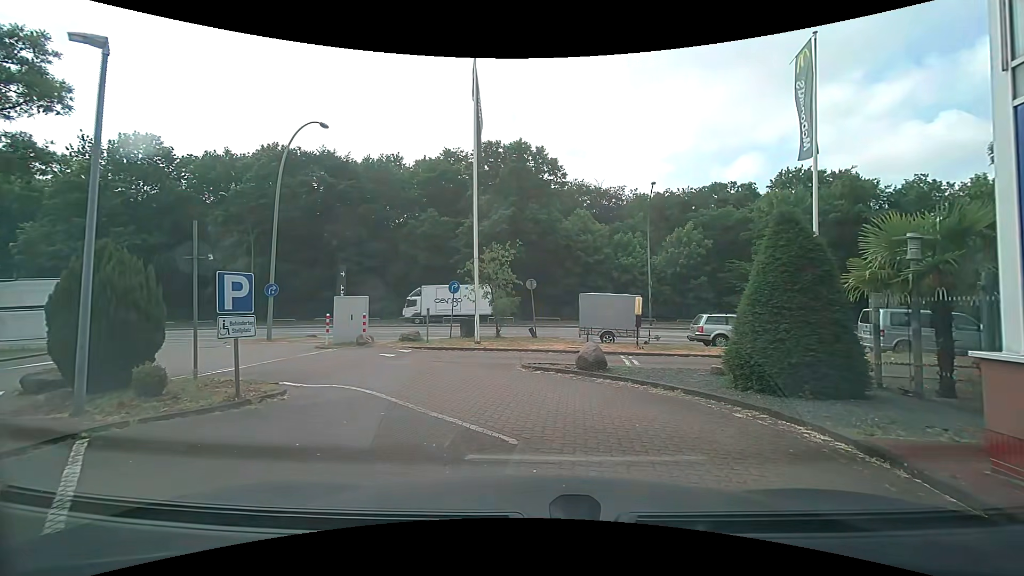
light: Day
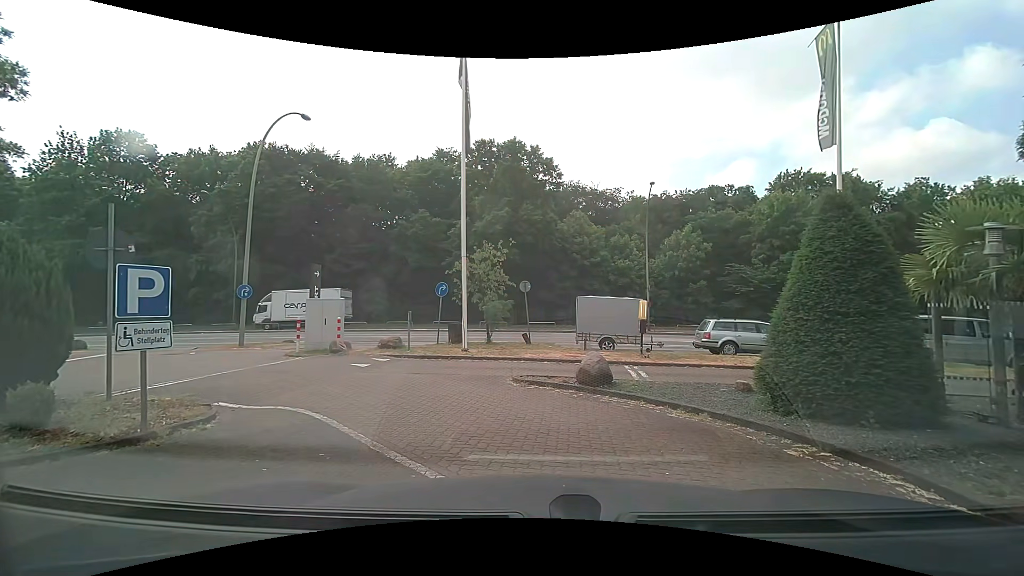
(0.0, +1.5) m; +1°
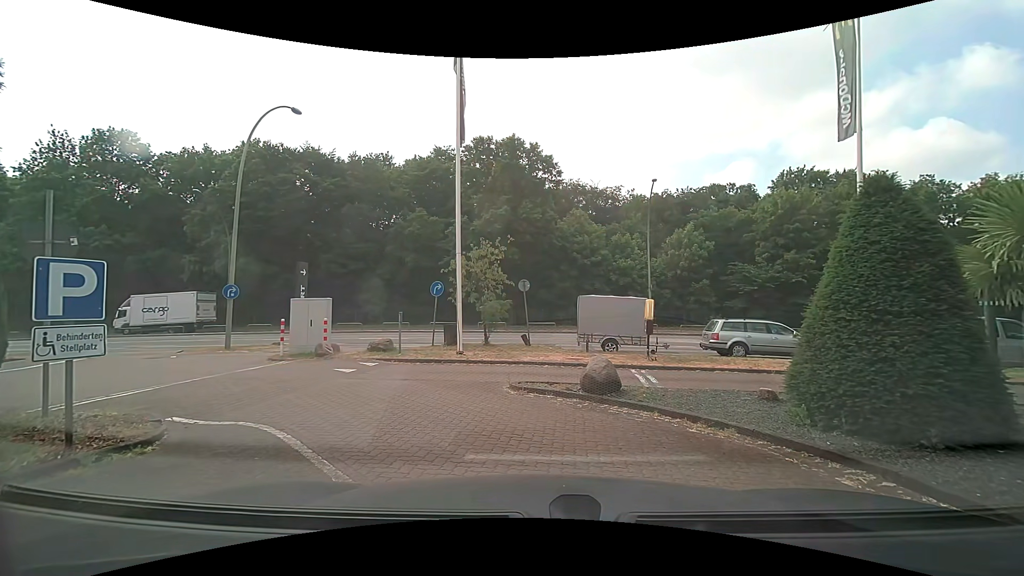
(0.0, +0.9) m; 0°
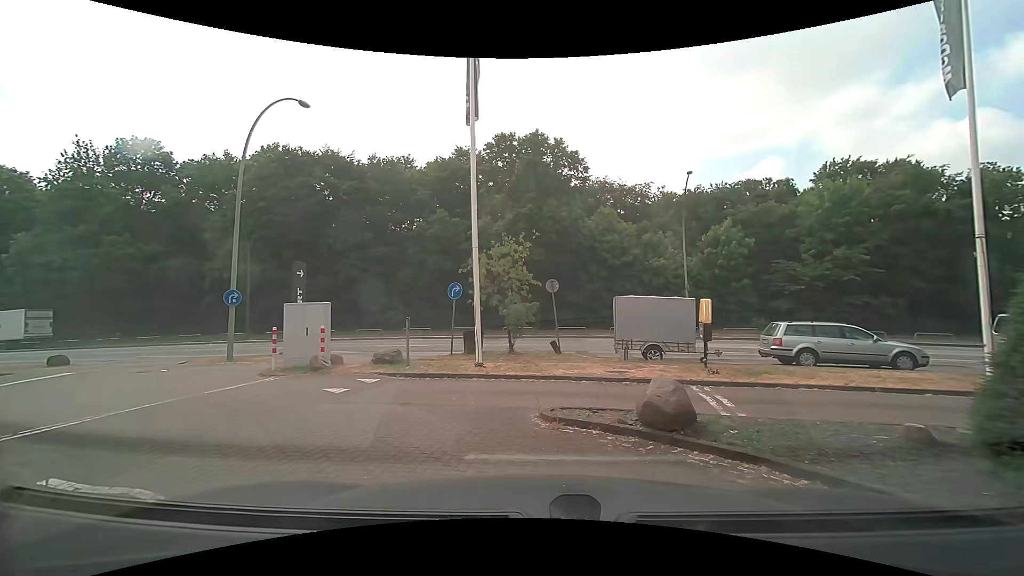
(0.0, +2.4) m; -4°
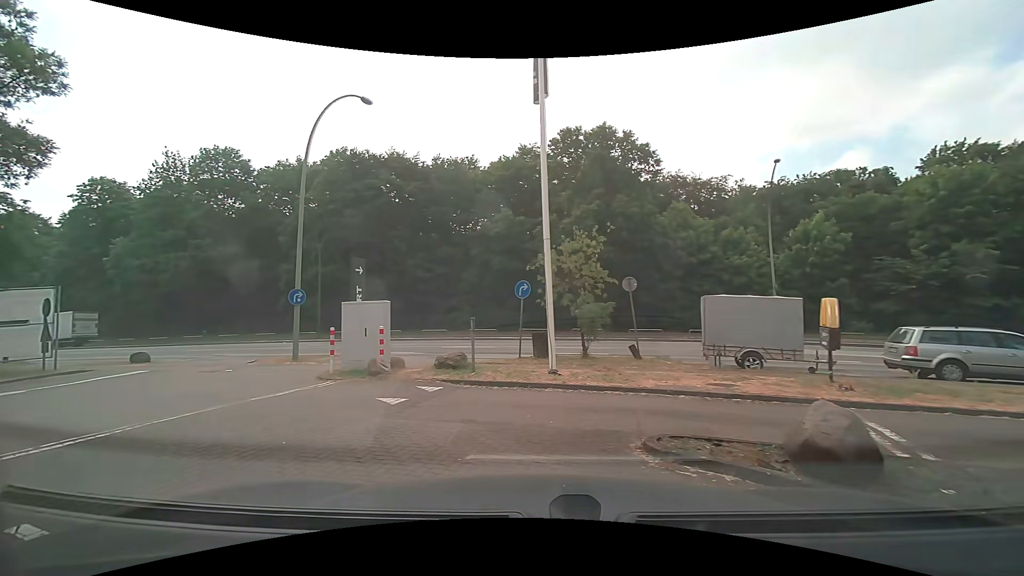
(-0.1, +1.5) m; -7°
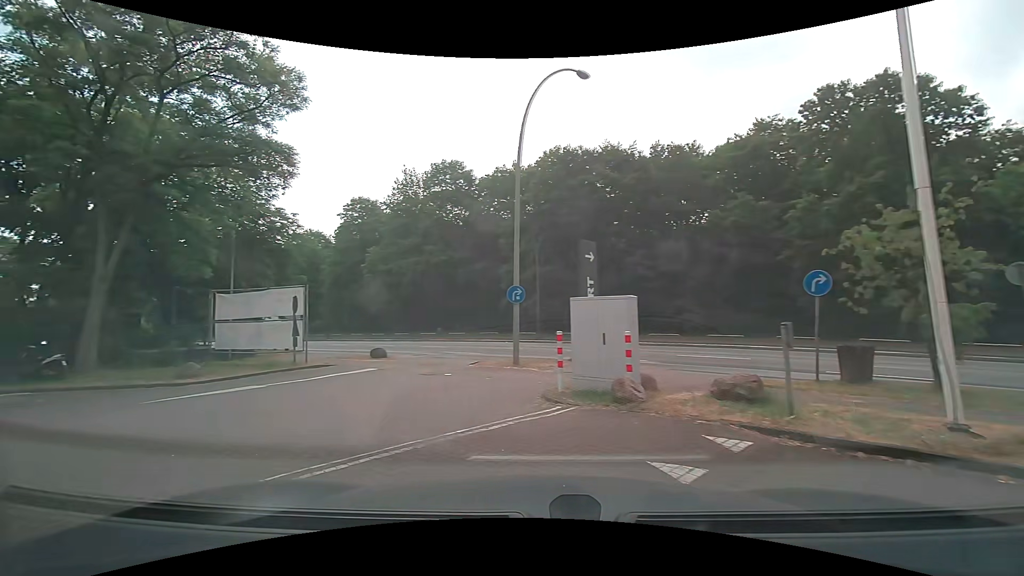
(-0.8, +3.5) m; -25°
